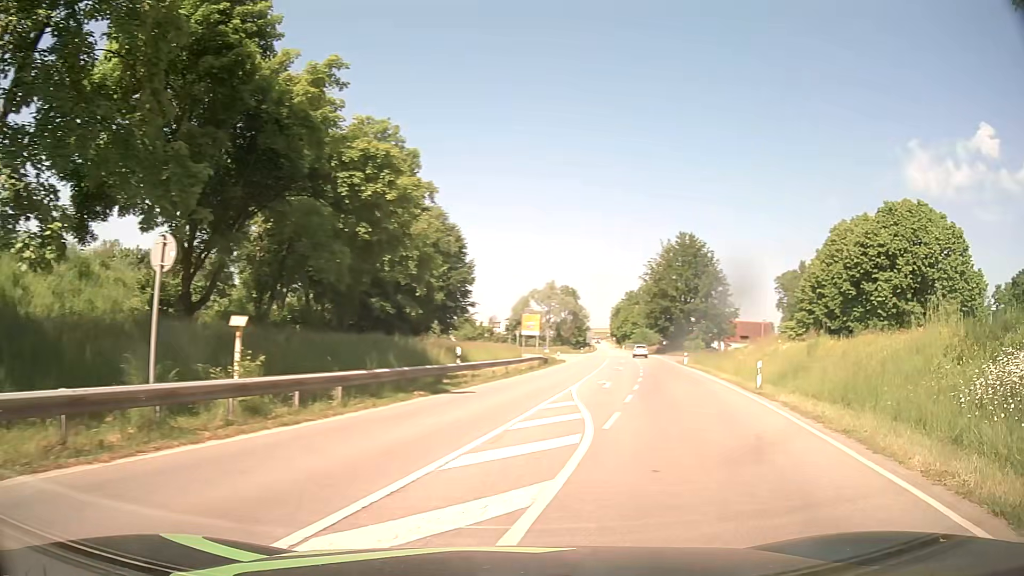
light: Day
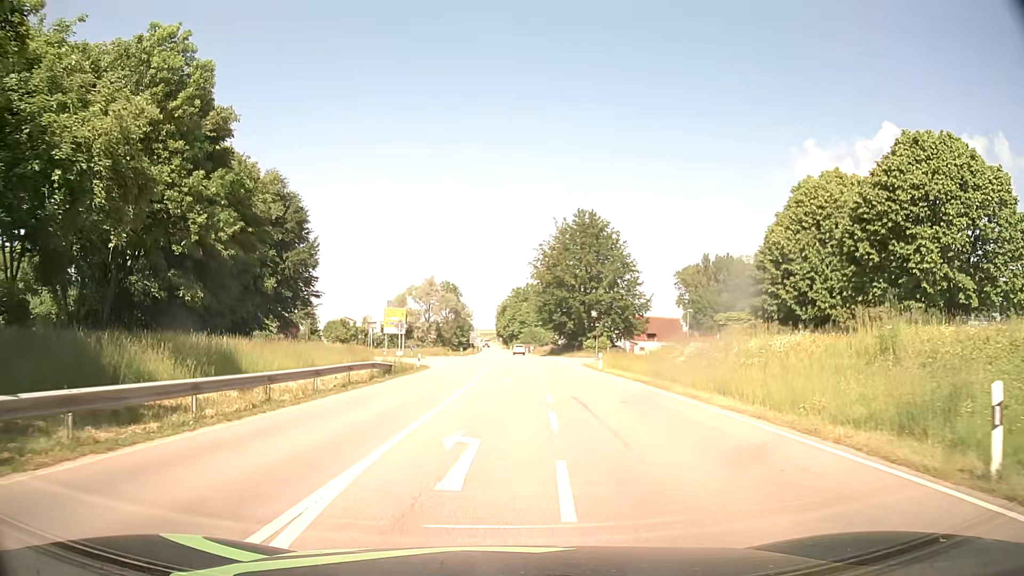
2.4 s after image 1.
(+3.3, +18.7) m; +11°
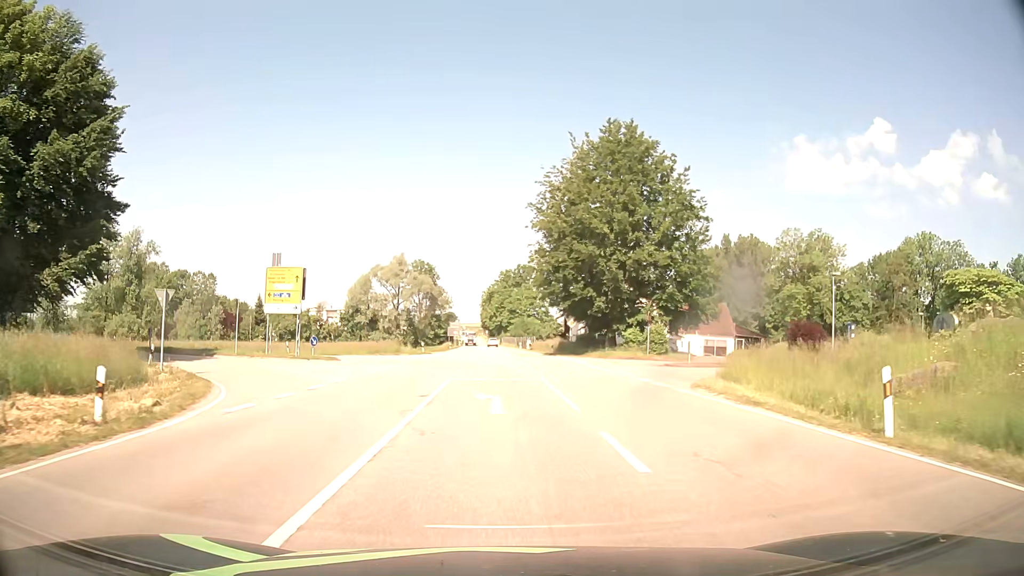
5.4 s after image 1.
(0.0, +35.0) m; 0°
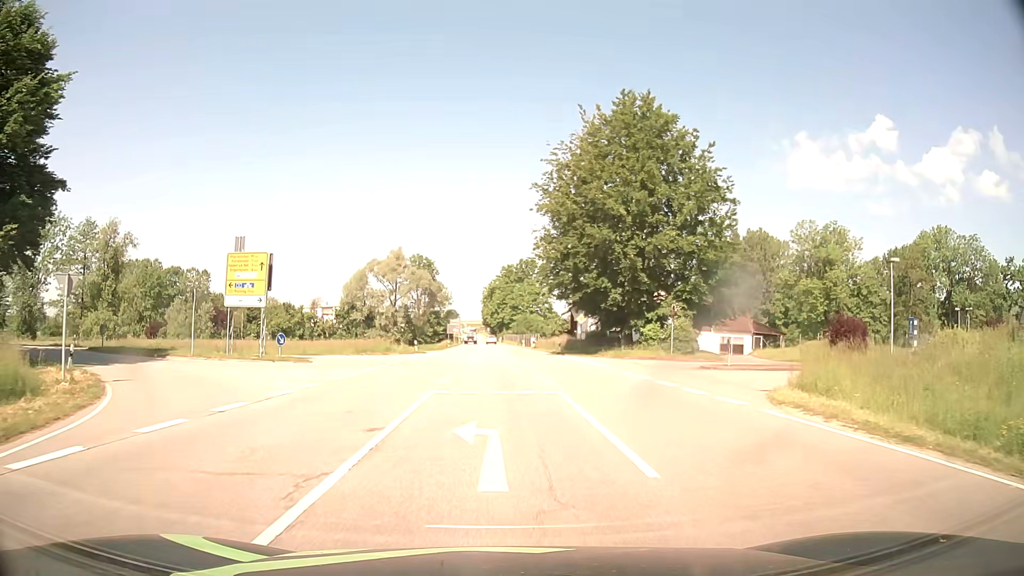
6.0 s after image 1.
(0.0, +6.2) m; 0°
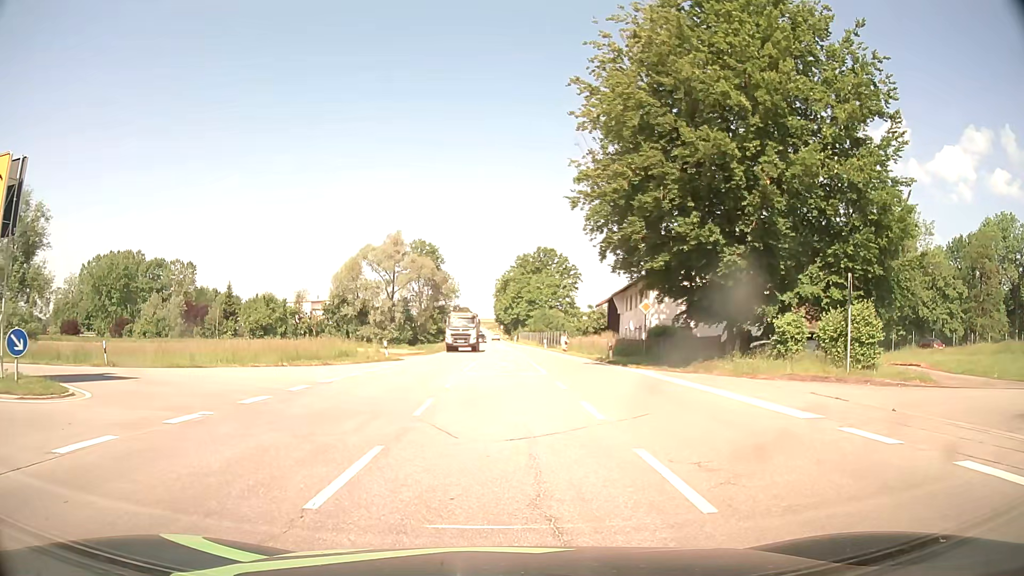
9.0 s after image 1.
(-0.2, +20.0) m; -1°
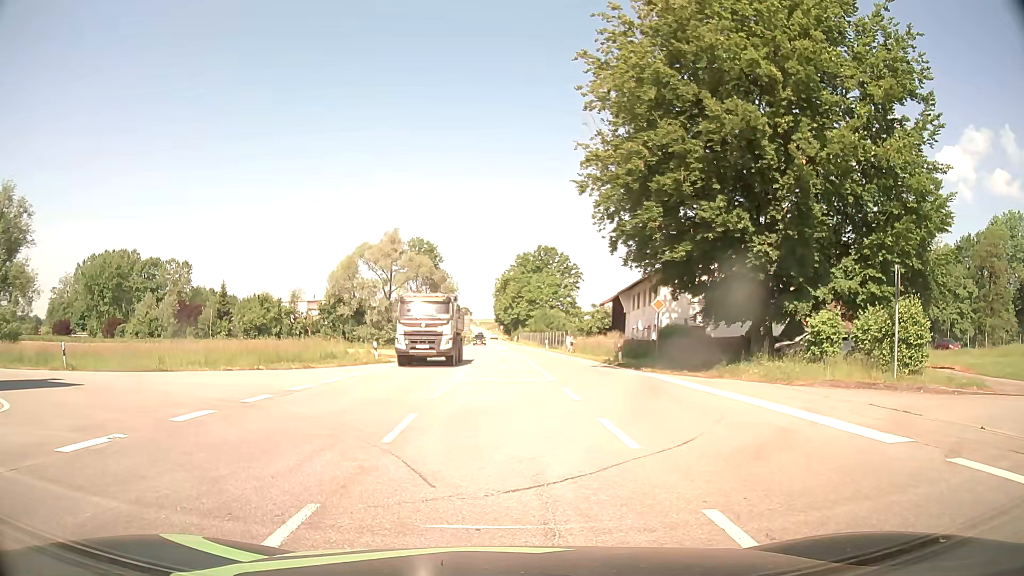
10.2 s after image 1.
(0.0, +2.7) m; 0°
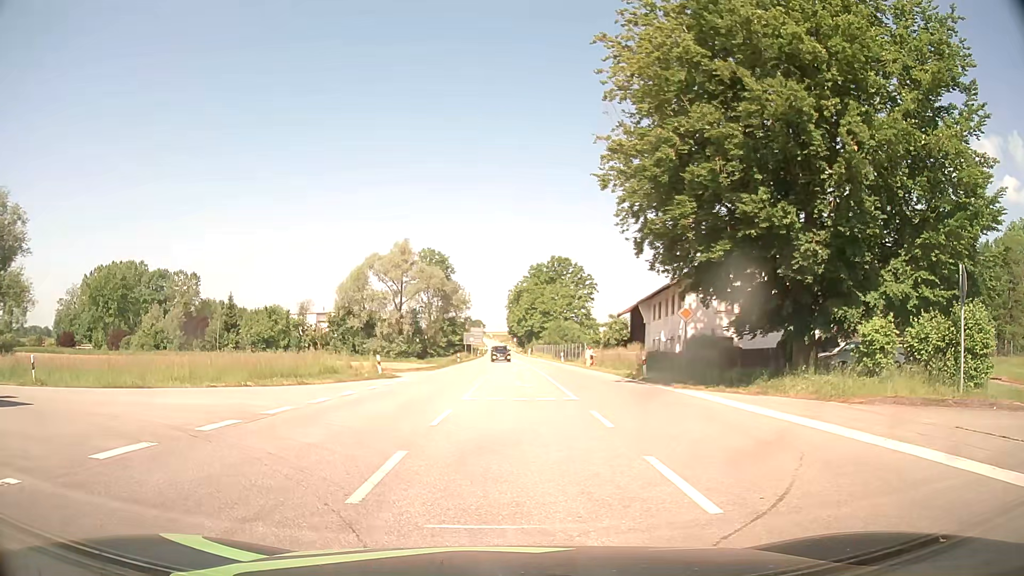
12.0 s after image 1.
(0.0, +2.8) m; 0°
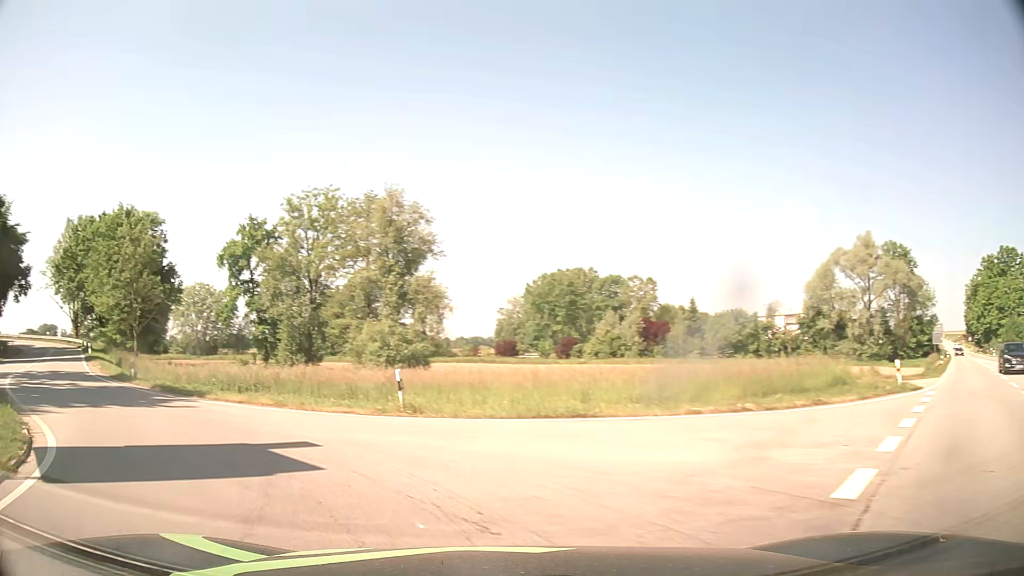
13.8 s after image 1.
(-2.7, +7.6) m; -38°
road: primary_link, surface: asphalt
(-3, +9) (-10, +16) (-18, +23) (-25, +30) (-31, +38) (-38, +46) (-44, +53) (-51, +61) (-58, +68) (-66, +73) m
